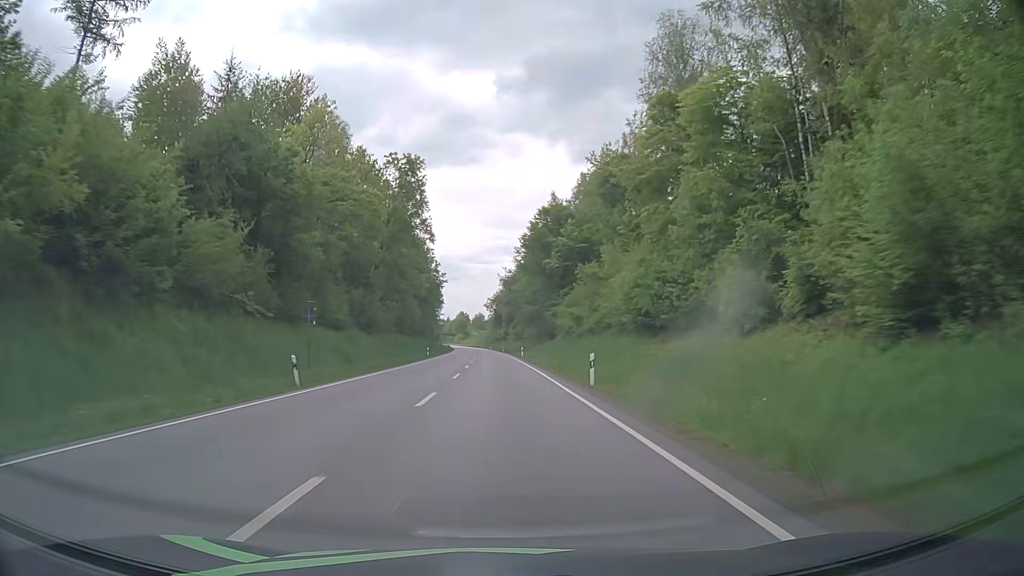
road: primary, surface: asphalt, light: Day
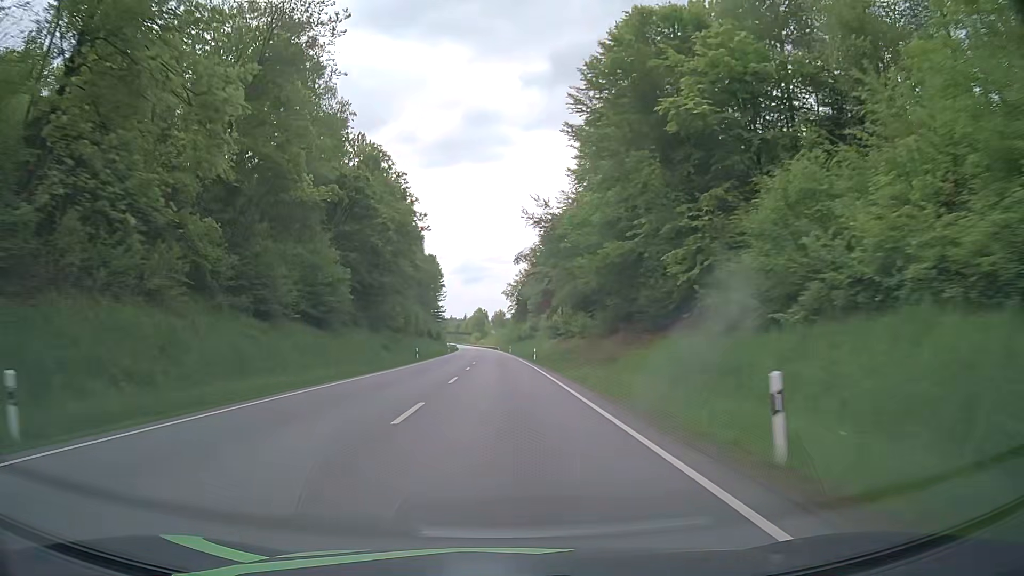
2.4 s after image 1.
(-1.1, +63.2) m; -2°
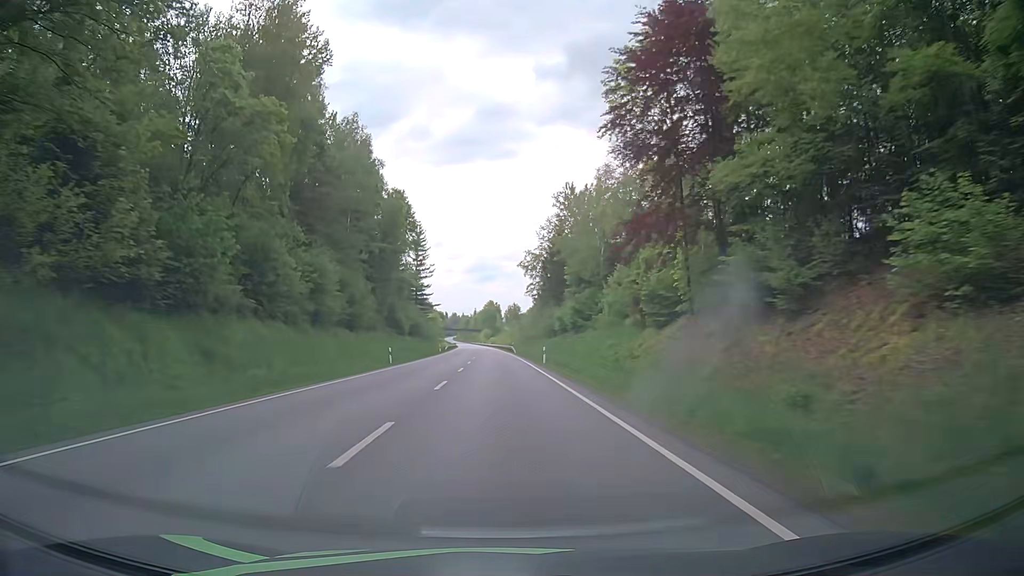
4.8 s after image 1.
(-0.2, +64.0) m; 0°
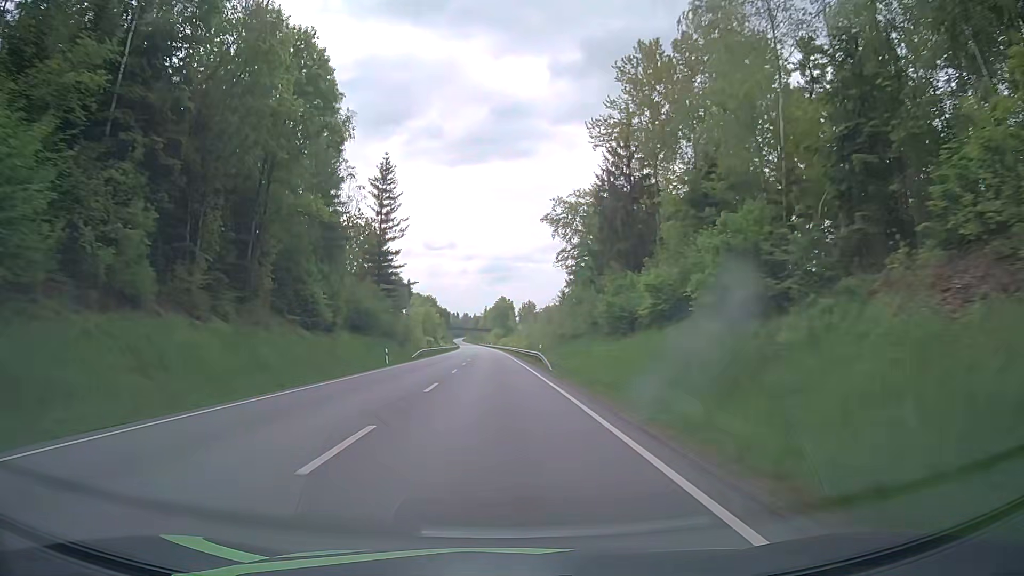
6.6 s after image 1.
(-0.6, +48.3) m; -1°
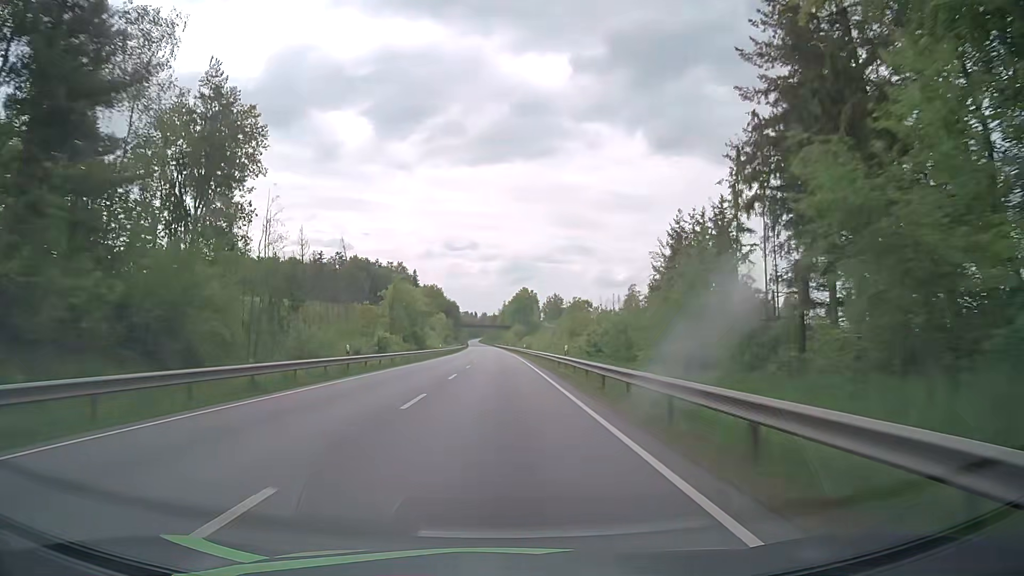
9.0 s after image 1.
(-1.1, +64.7) m; -2°
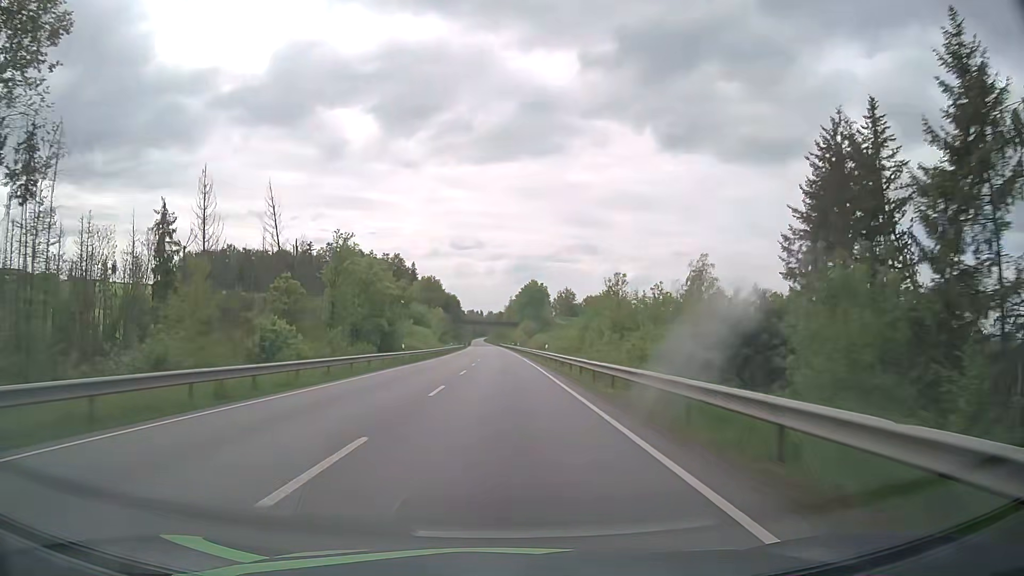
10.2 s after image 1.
(-0.2, +32.5) m; -1°
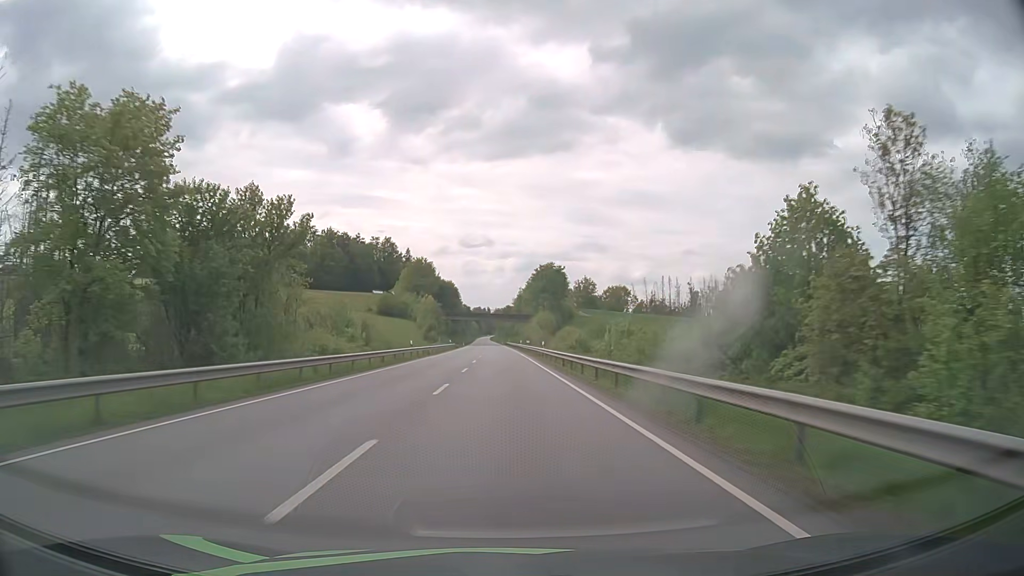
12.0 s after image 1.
(-0.4, +48.2) m; -1°
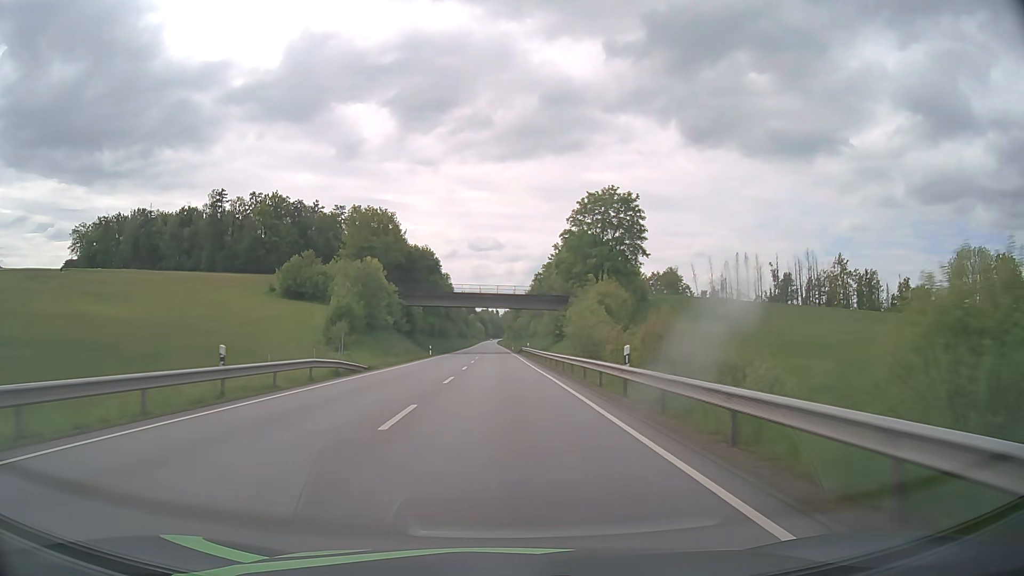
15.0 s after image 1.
(-0.6, +78.4) m; -1°
(0, +10) (0, +20) (0, +30) (0, +40) (0, +50) (0, +60) (0, +70) (-1, +80) (-1, +90) (-1, +100) m
